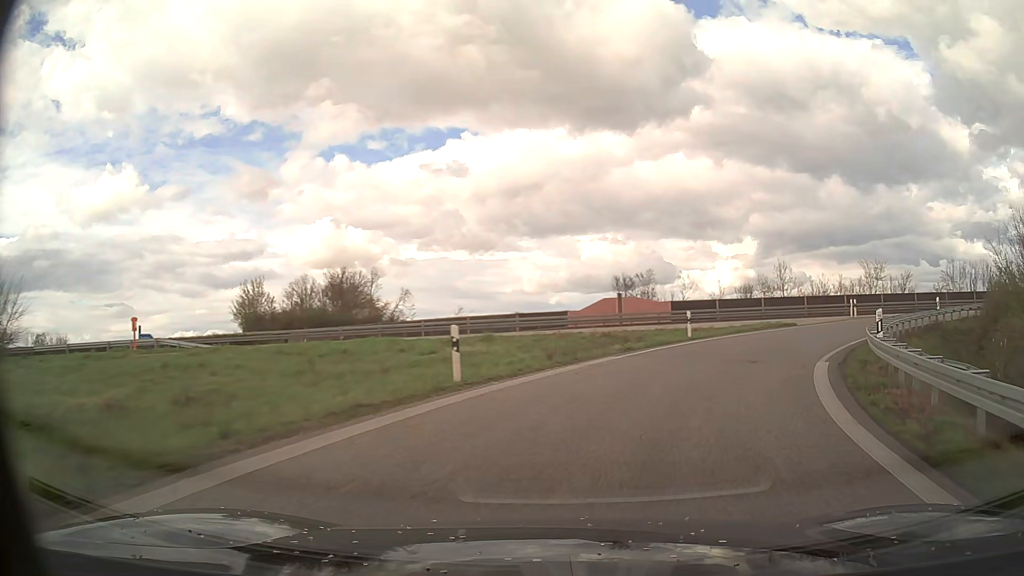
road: motorway_link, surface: asphalt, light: Day
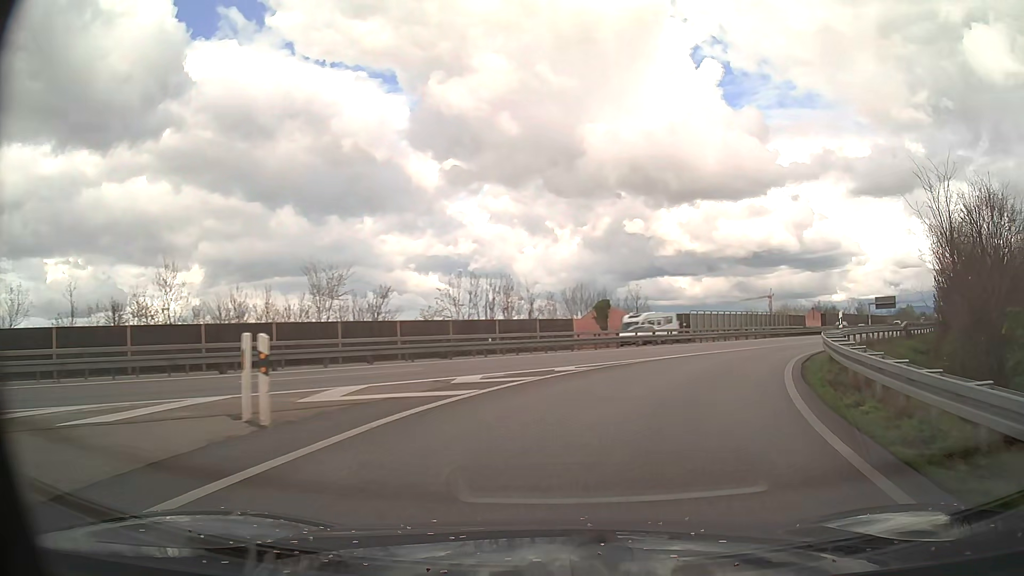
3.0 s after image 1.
(+13.3, +29.0) m; +48°
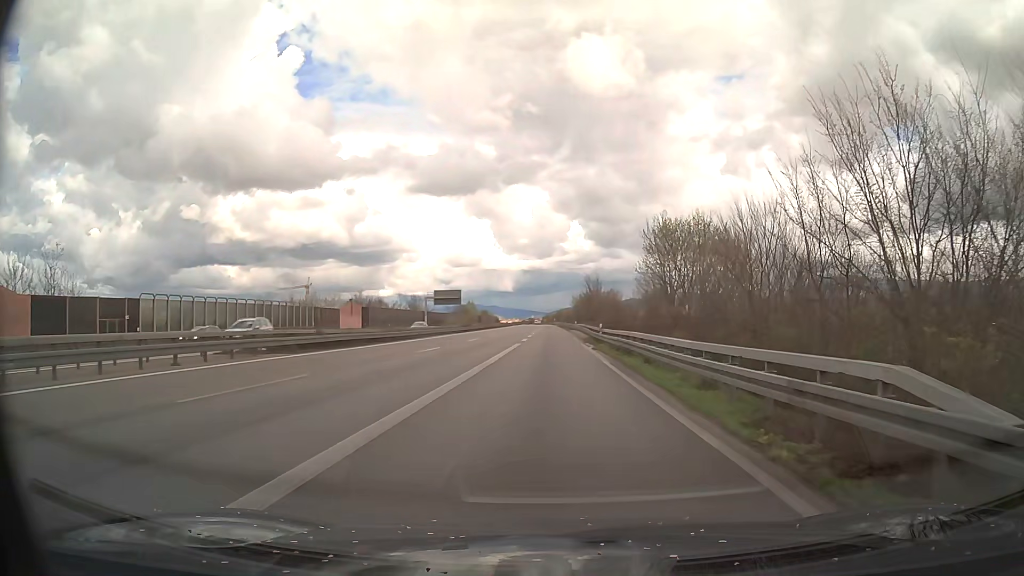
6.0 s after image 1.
(+13.3, +31.8) m; +39°
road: motorway
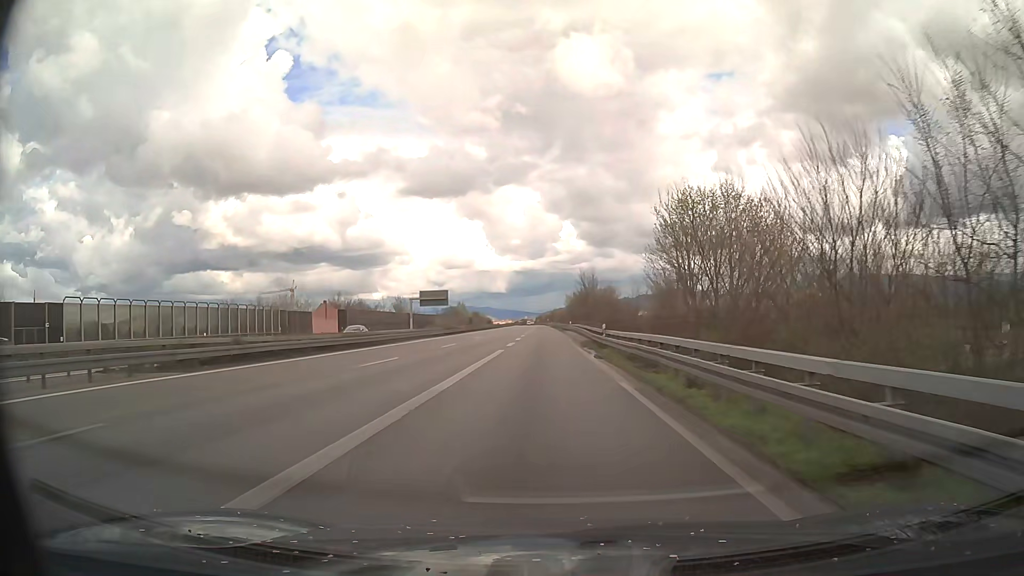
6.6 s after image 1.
(+0.1, +8.4) m; +1°
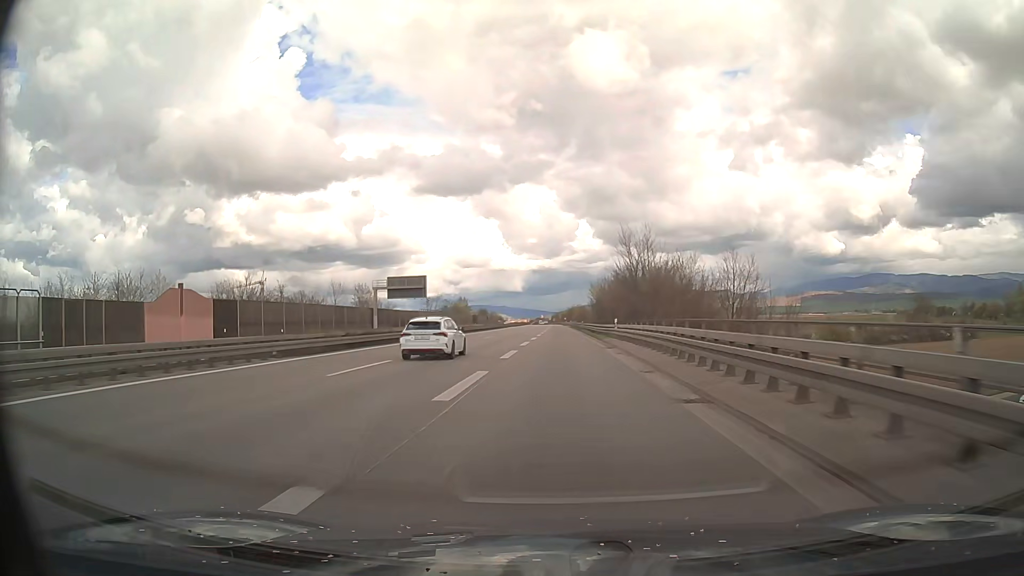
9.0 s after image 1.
(-0.9, +41.1) m; -2°
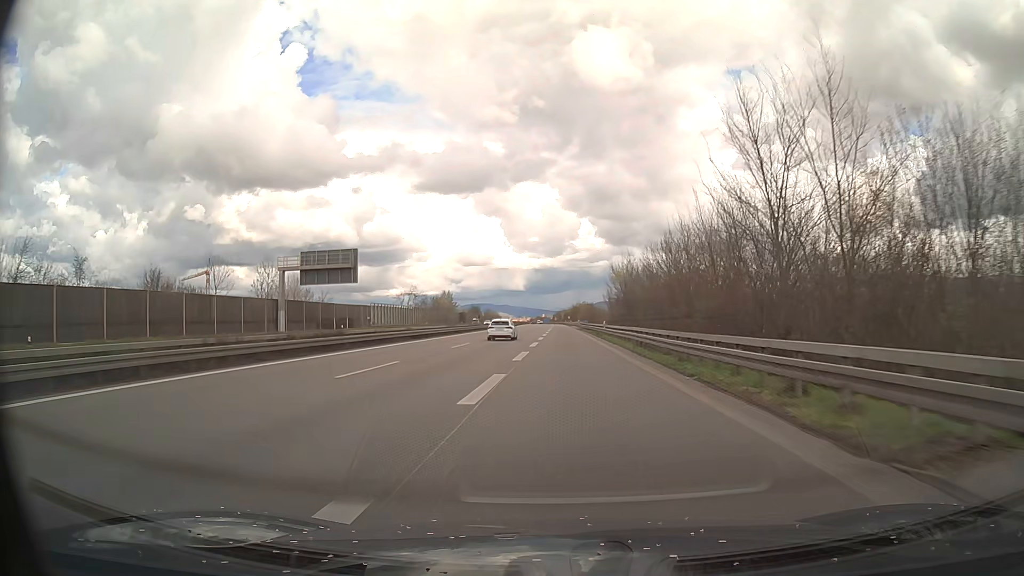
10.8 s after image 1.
(-0.1, +36.9) m; 0°
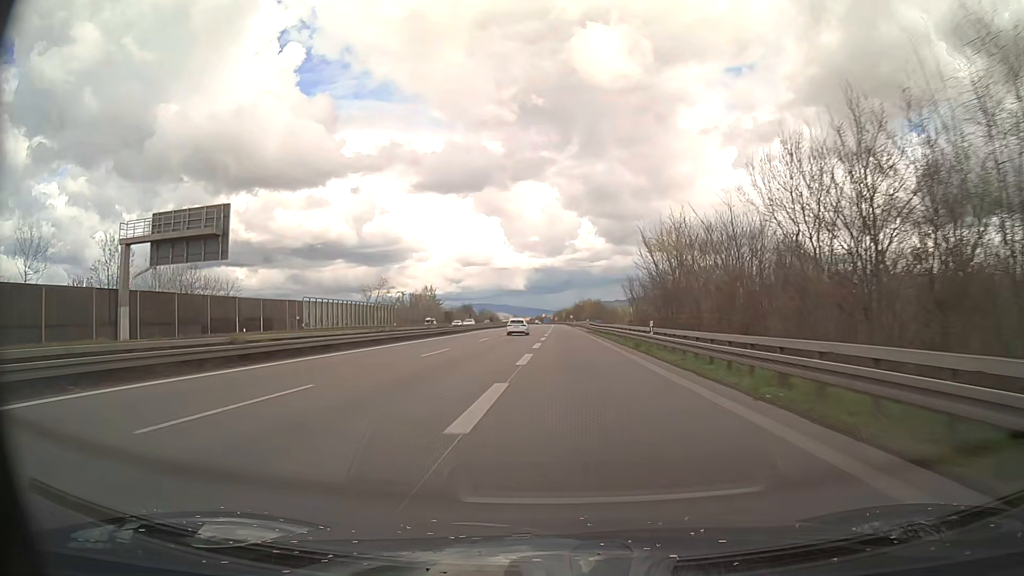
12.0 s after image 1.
(0.0, +26.9) m; 0°
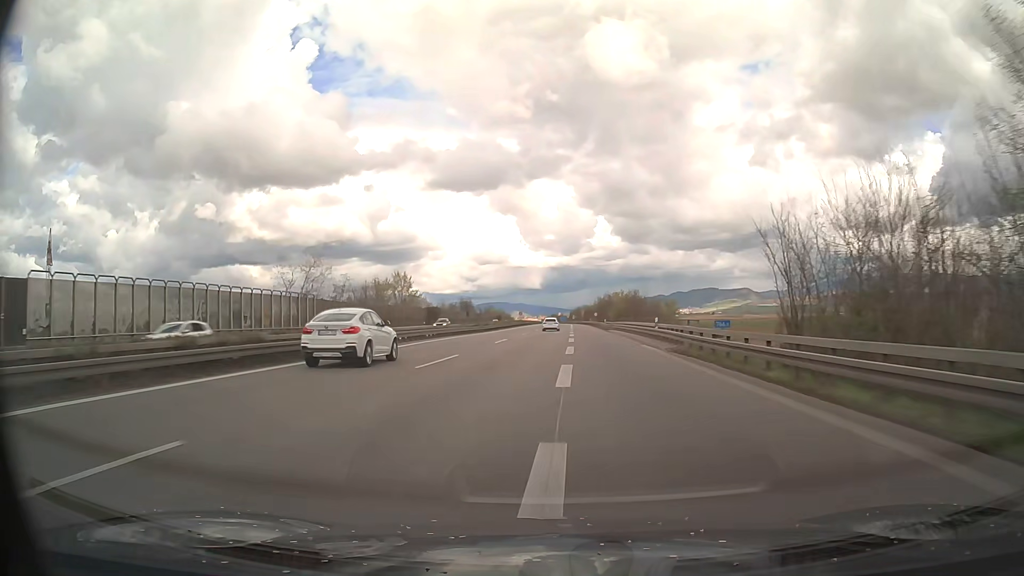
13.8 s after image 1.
(-0.4, +43.4) m; -1°
(0, +10) (0, +20) (0, +30) (0, +40) (0, +50) (0, +60) (0, +70) (+1, +80) (+1, +90) (+1, +100) m
